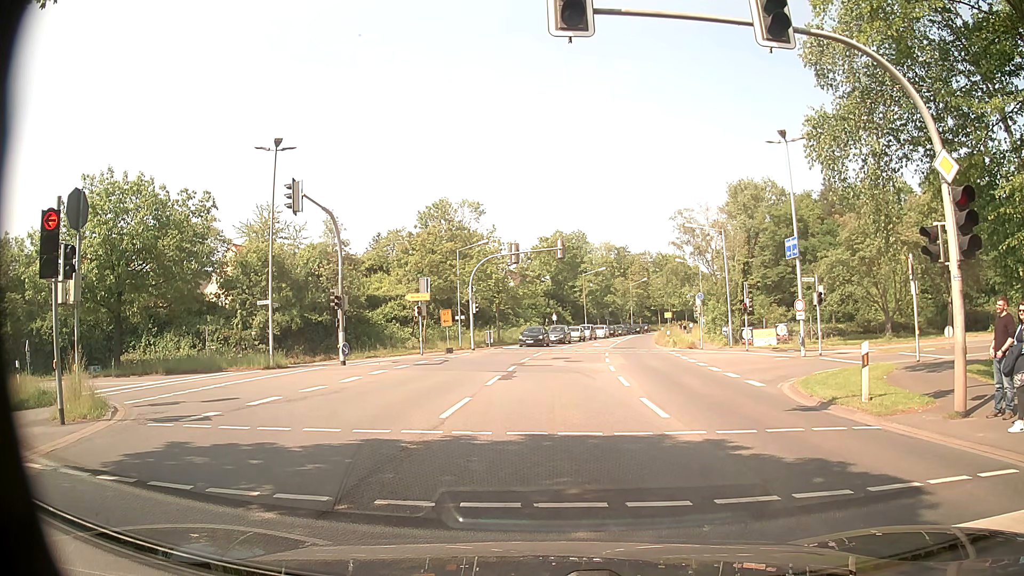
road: secondary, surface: asphalt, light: Day
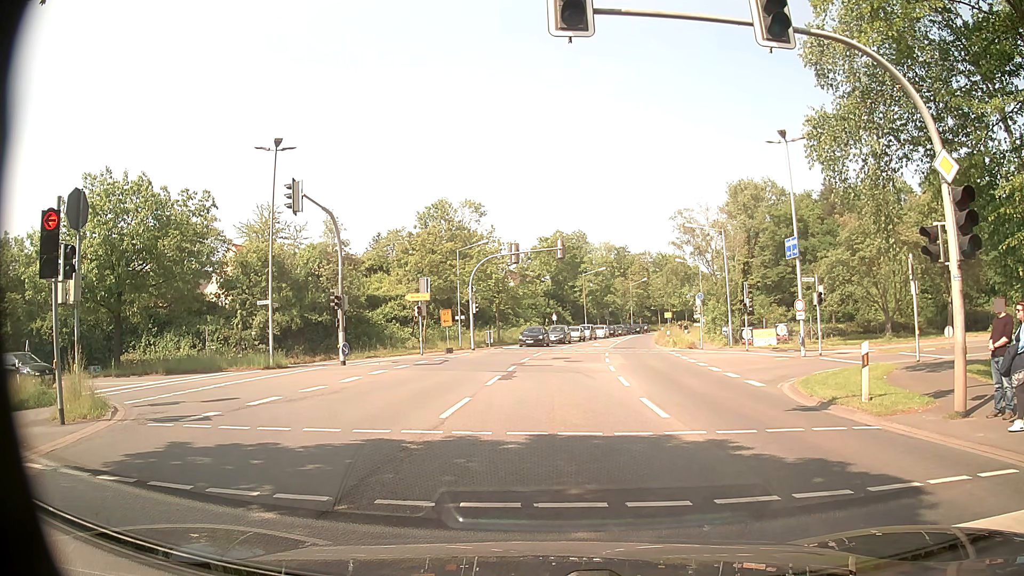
(0.0, 0.0) m; 0°
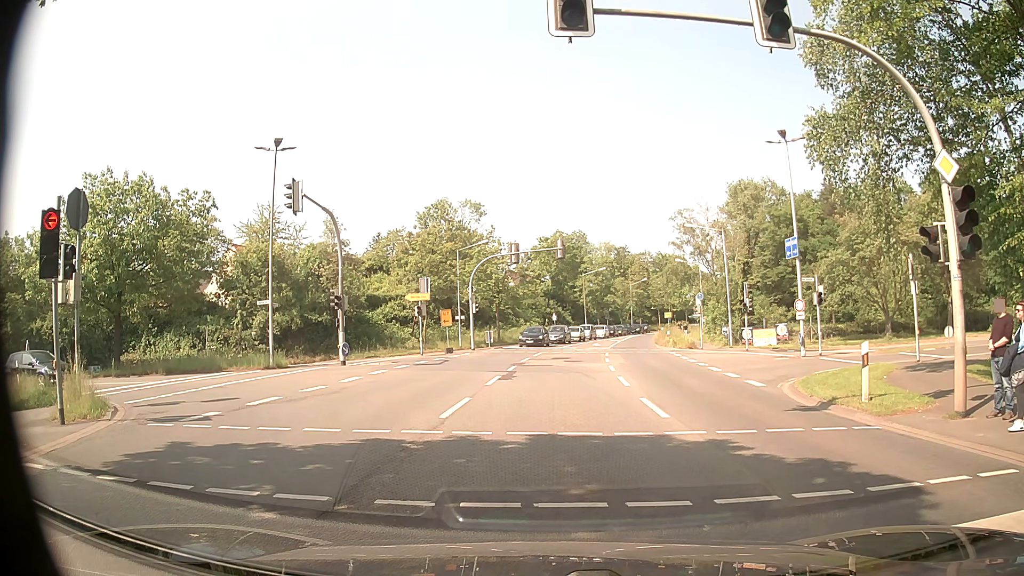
(0.0, 0.0) m; 0°
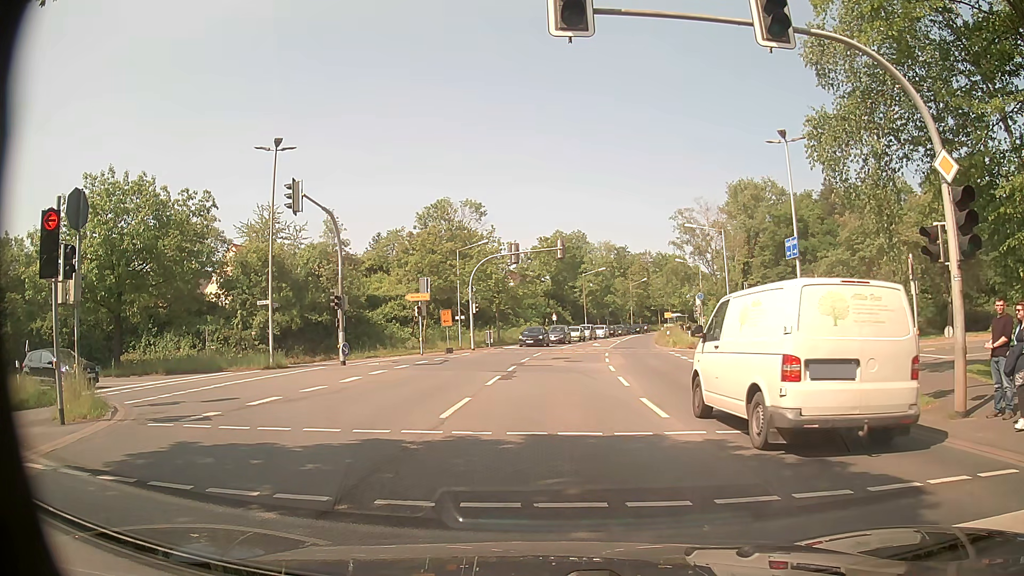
(0.0, 0.0) m; 0°
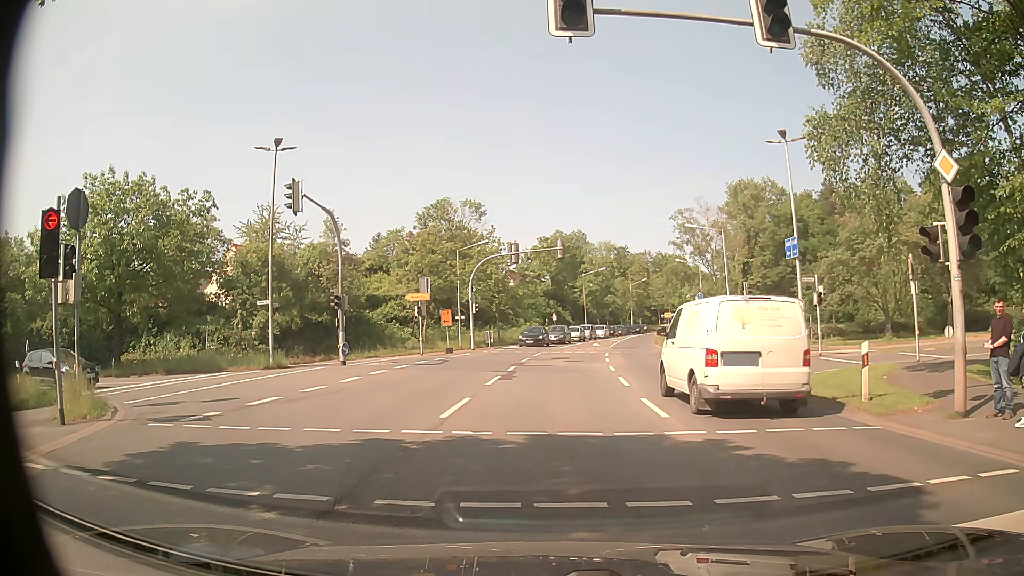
(0.0, 0.0) m; 0°
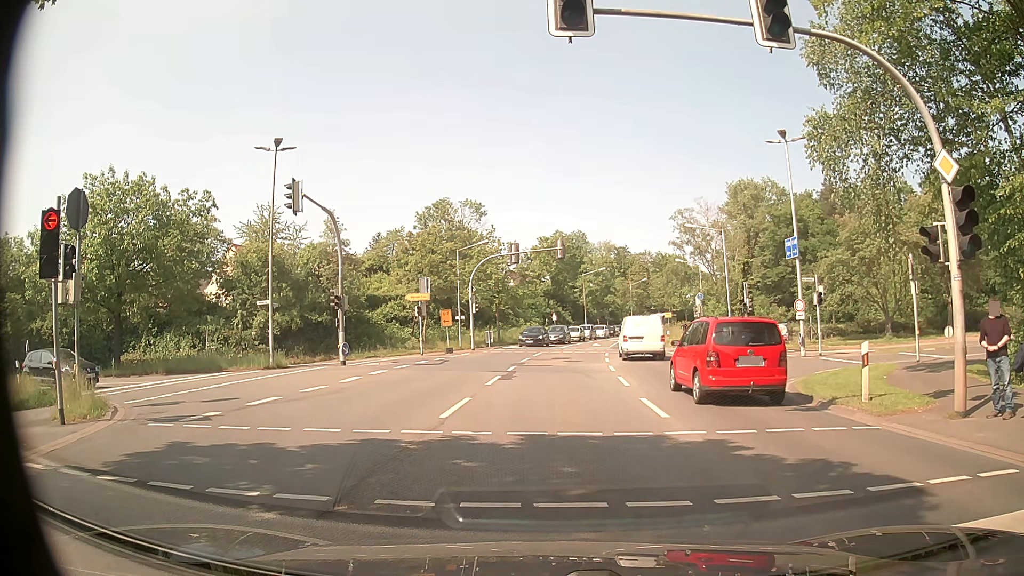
(0.0, 0.0) m; 0°
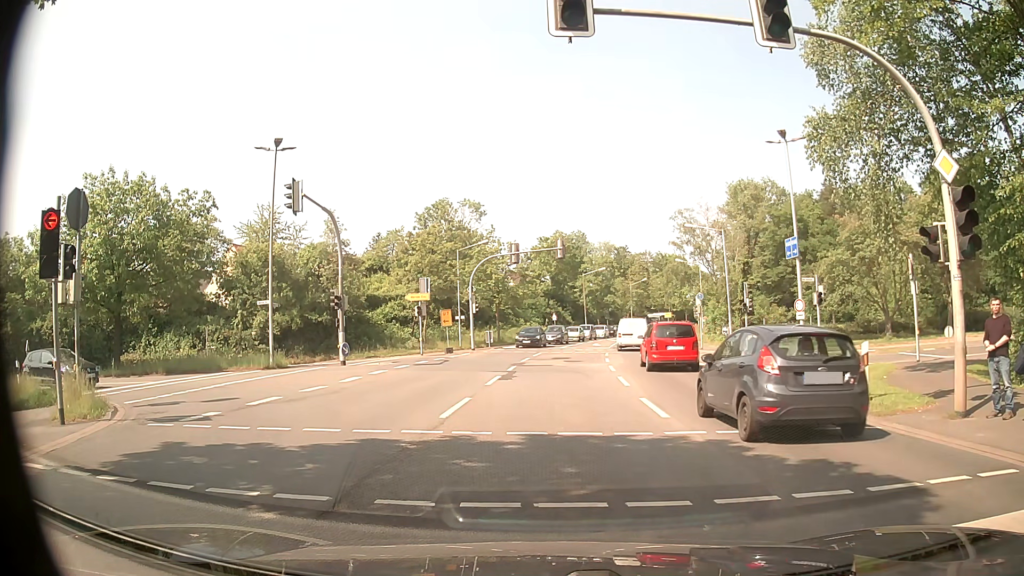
(0.0, 0.0) m; 0°
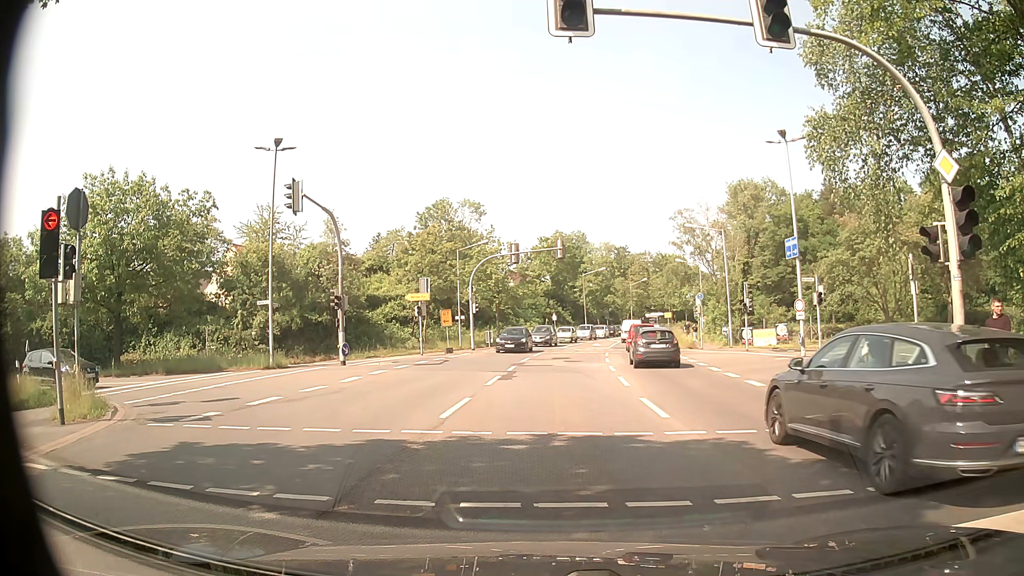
(0.0, 0.0) m; 0°
